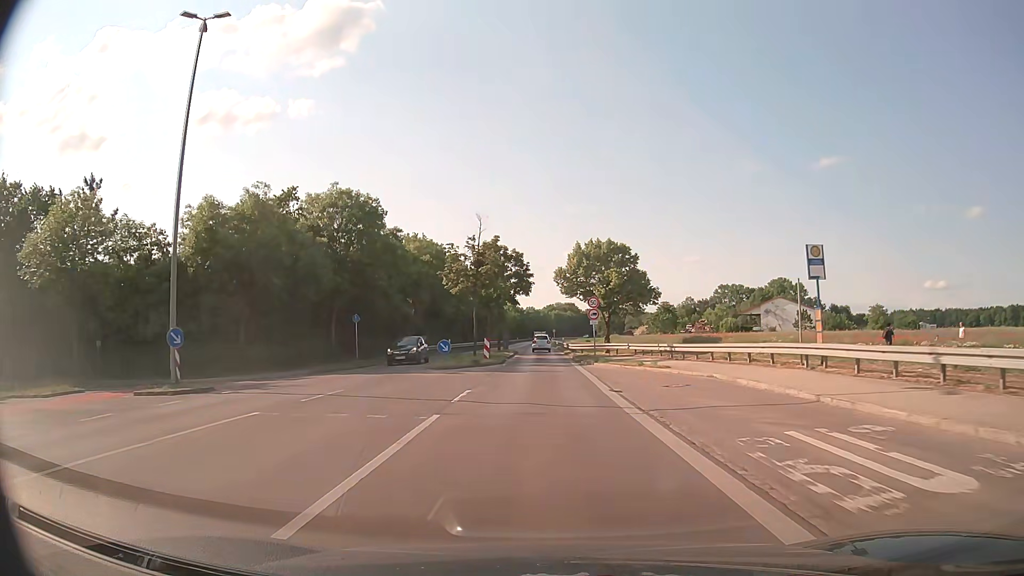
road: secondary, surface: asphalt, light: Day
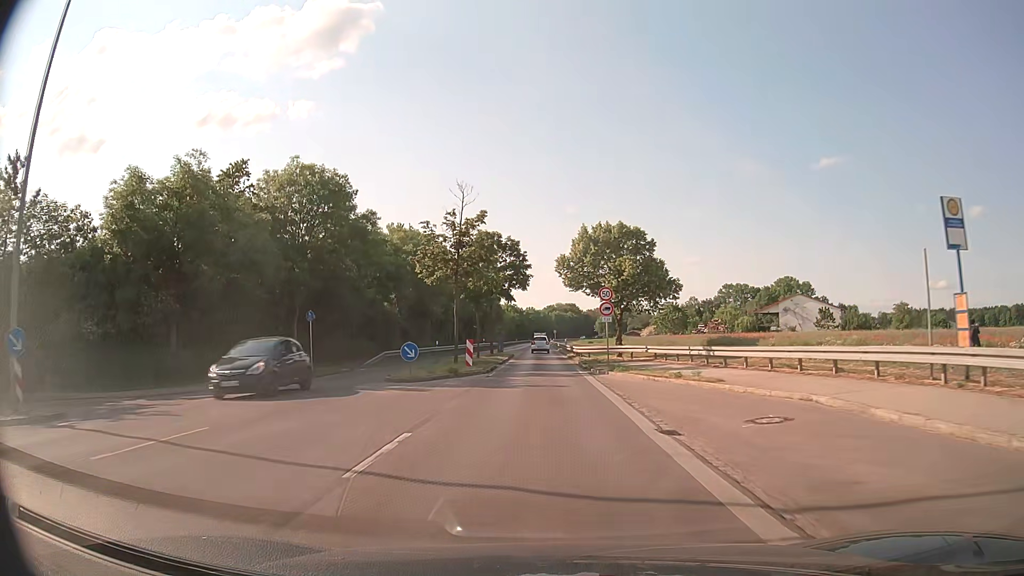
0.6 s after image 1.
(0.0, +7.5) m; 0°
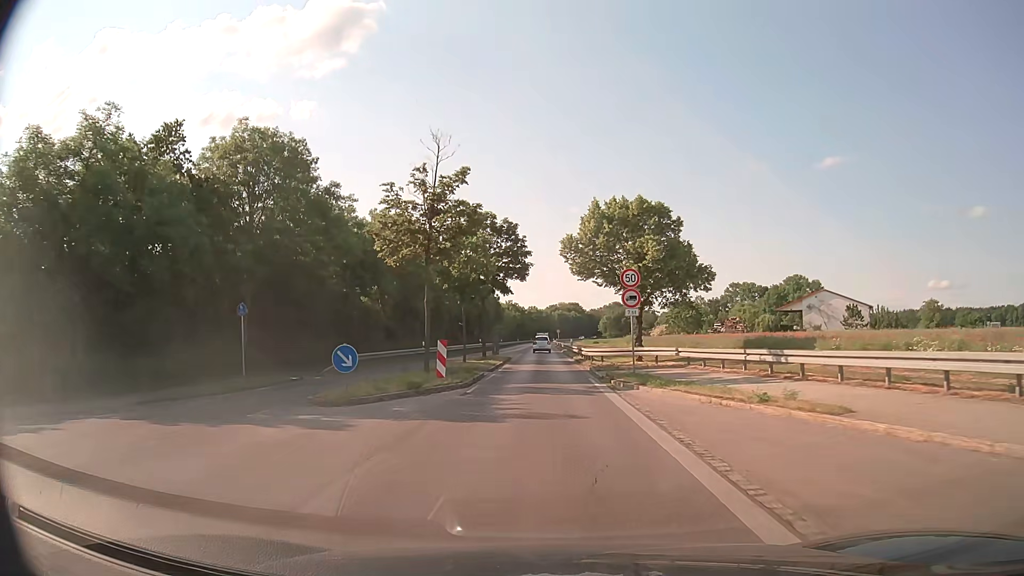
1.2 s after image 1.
(0.0, +7.4) m; 0°
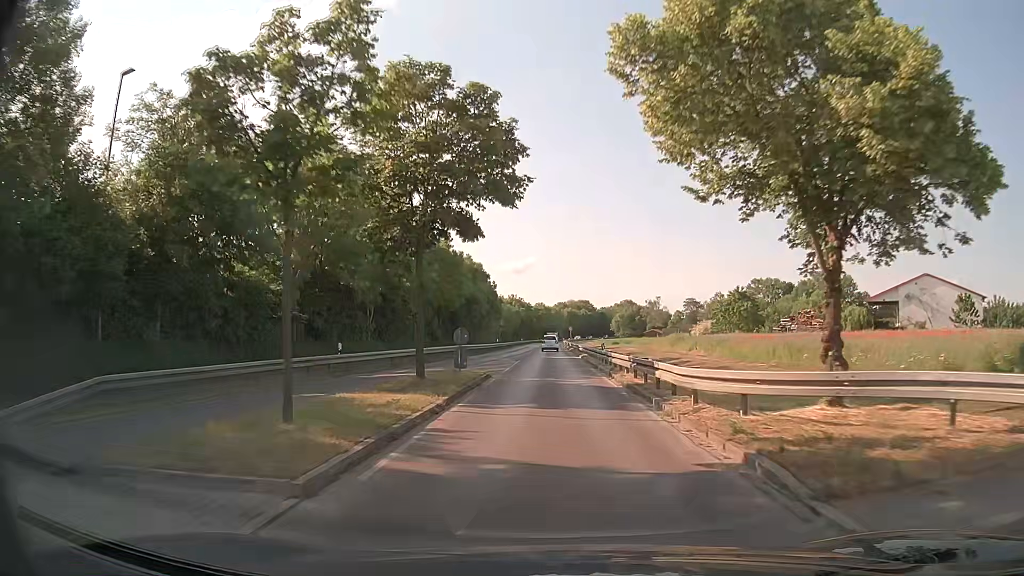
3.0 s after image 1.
(-0.2, +21.7) m; -1°
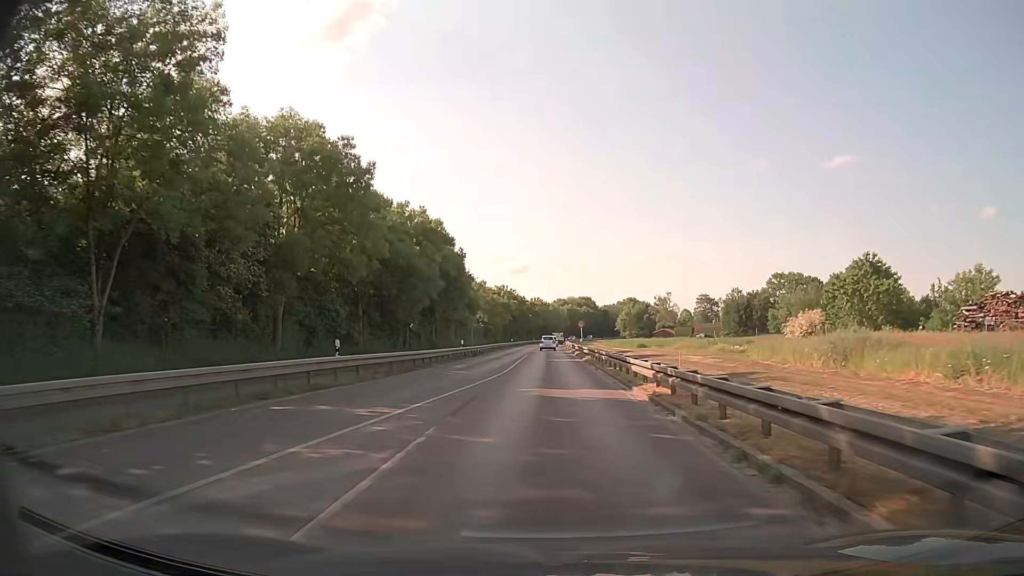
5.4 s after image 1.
(0.0, +30.0) m; 0°
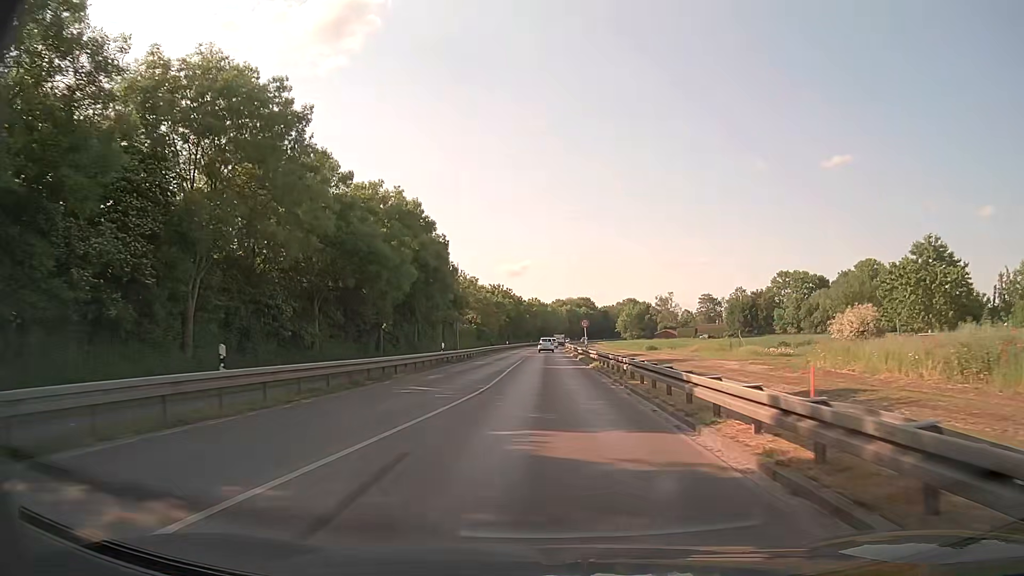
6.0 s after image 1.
(0.0, +7.7) m; 0°
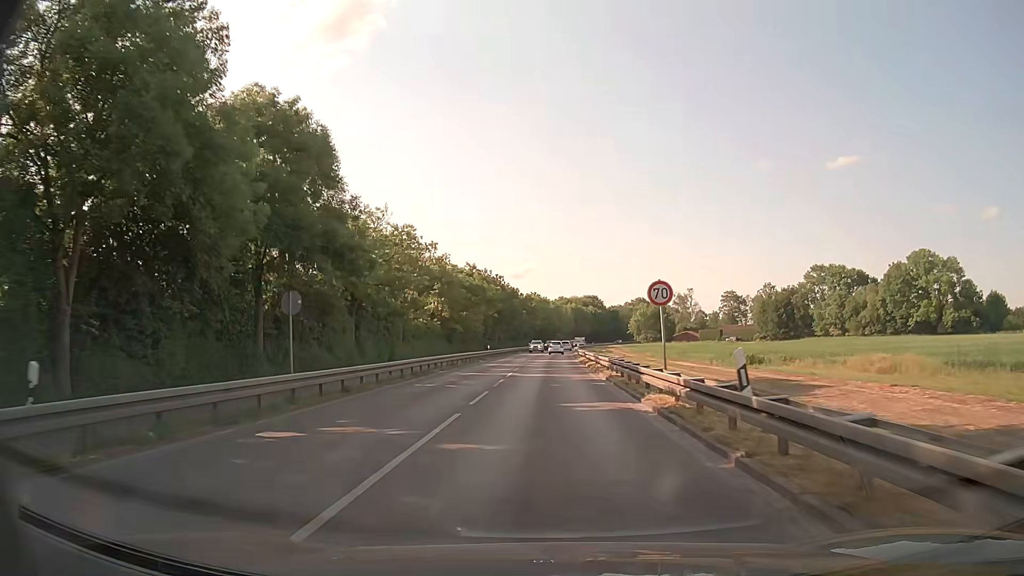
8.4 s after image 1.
(0.0, +31.4) m; -1°
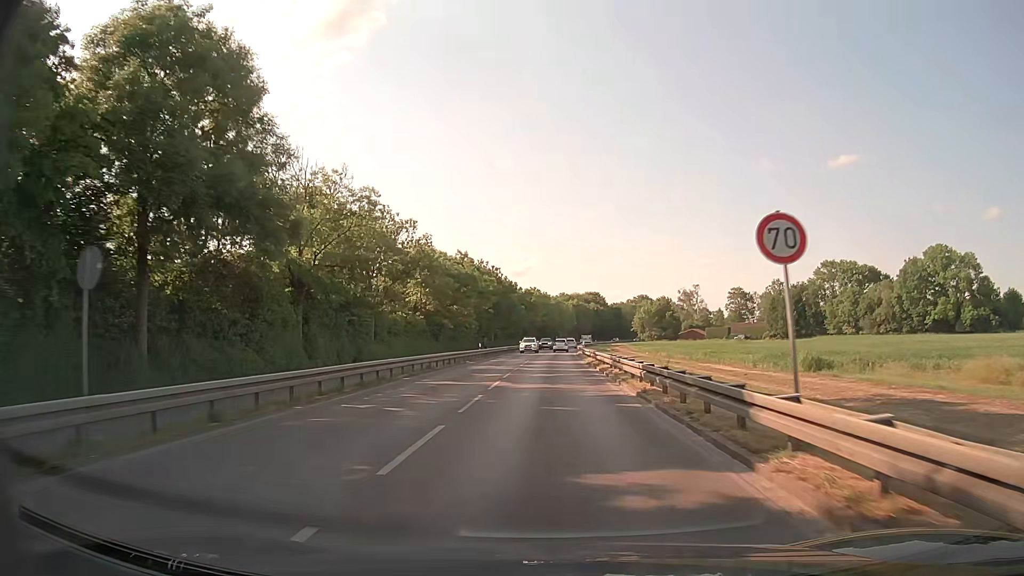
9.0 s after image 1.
(0.0, +8.4) m; 0°
(0, +10) (0, +20) (0, +30) (0, +40) (+1, +50) (+1, +60) (+1, +70) (+2, +80) (+2, +90) (+3, +100) m
